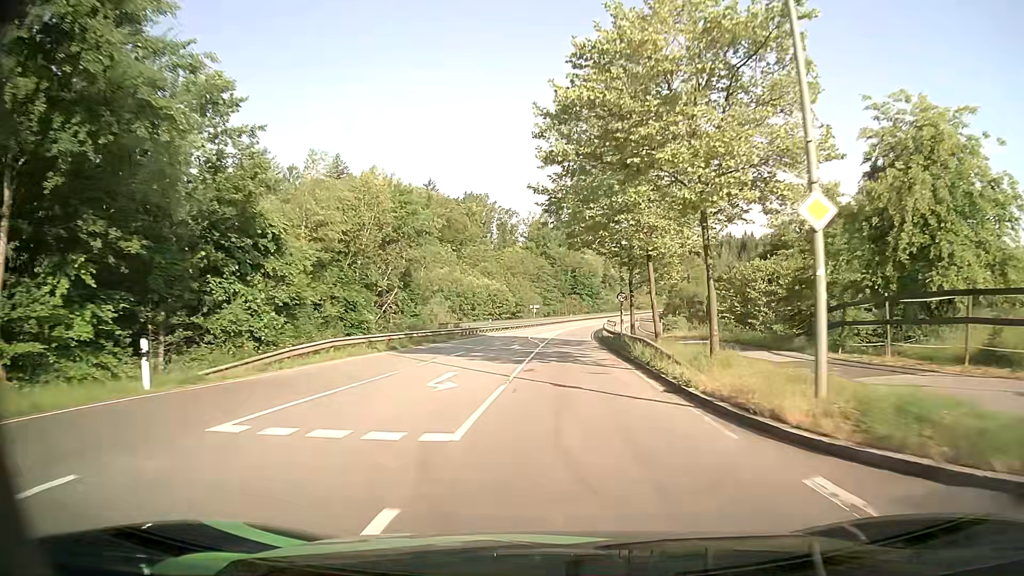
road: secondary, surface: asphalt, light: Day
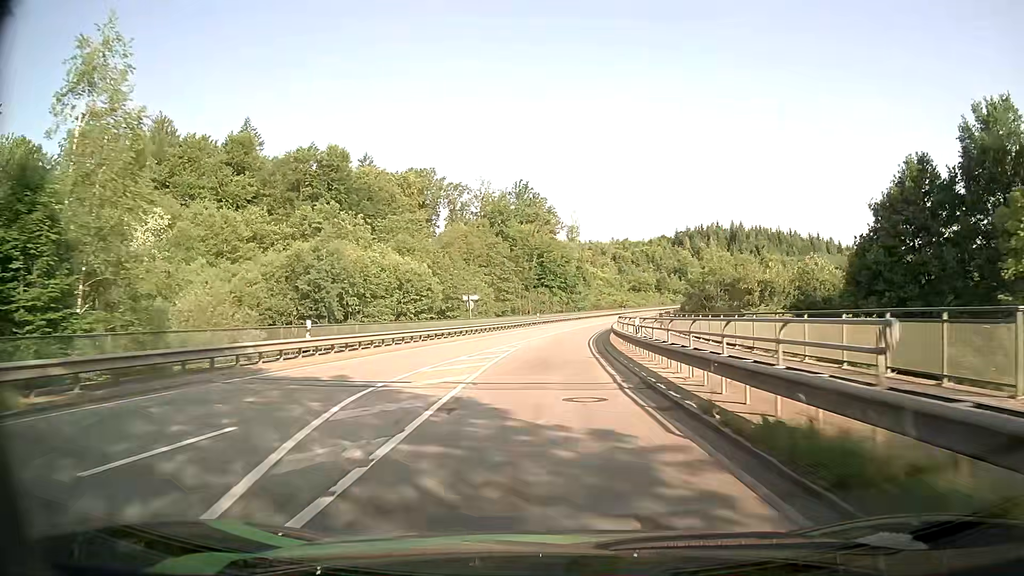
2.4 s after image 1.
(+1.2, +40.4) m; +3°
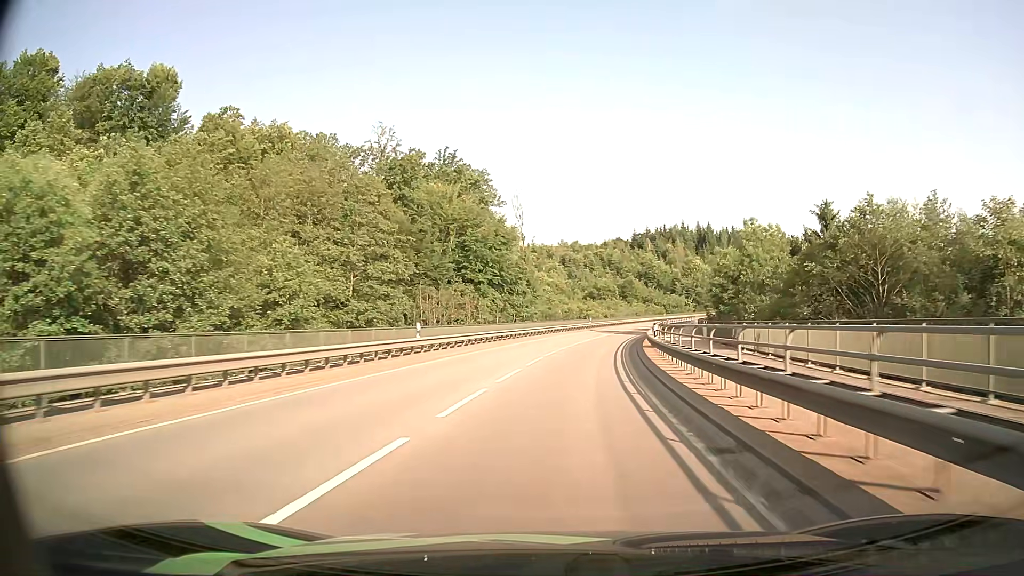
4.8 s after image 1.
(+1.2, +42.9) m; +5°
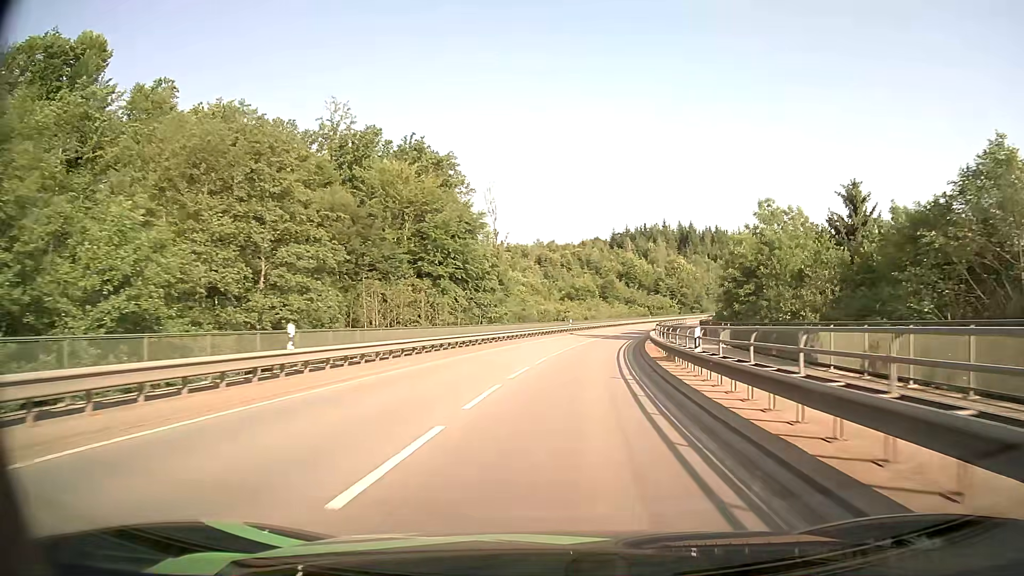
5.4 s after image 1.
(+0.2, +10.9) m; +2°
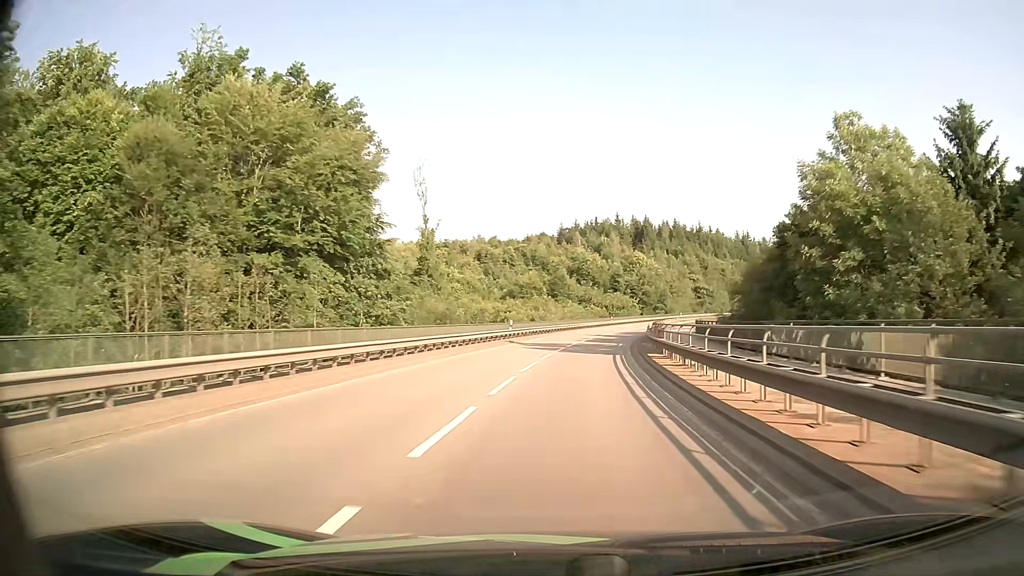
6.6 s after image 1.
(+0.8, +22.0) m; +4°
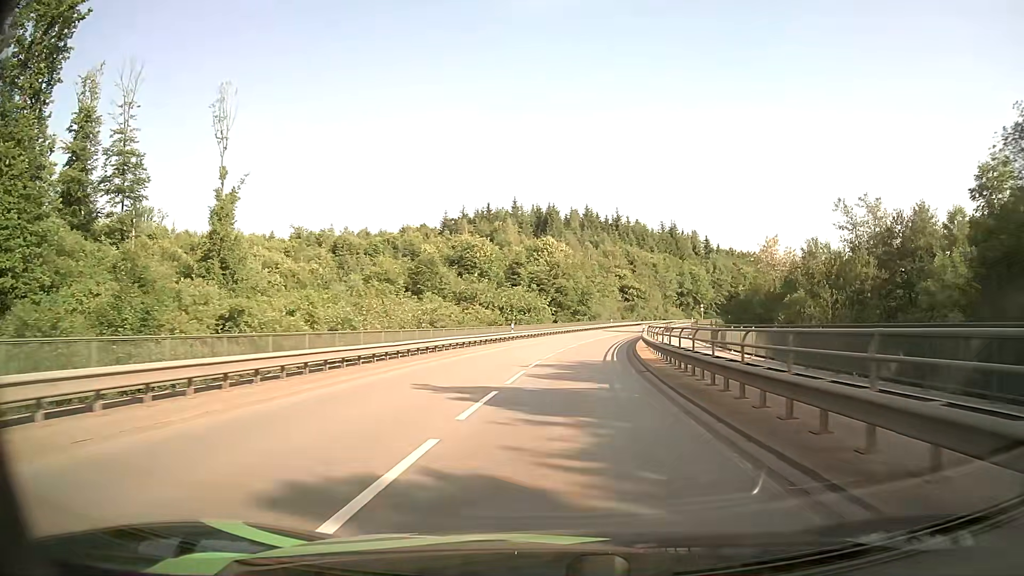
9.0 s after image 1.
(+3.6, +44.9) m; +9°
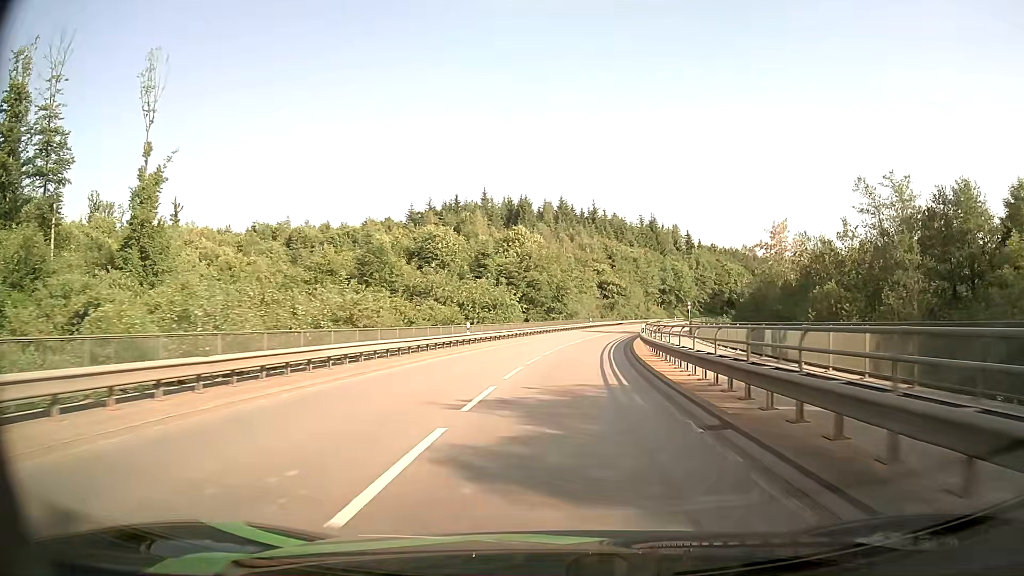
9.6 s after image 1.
(+0.2, +11.4) m; +2°
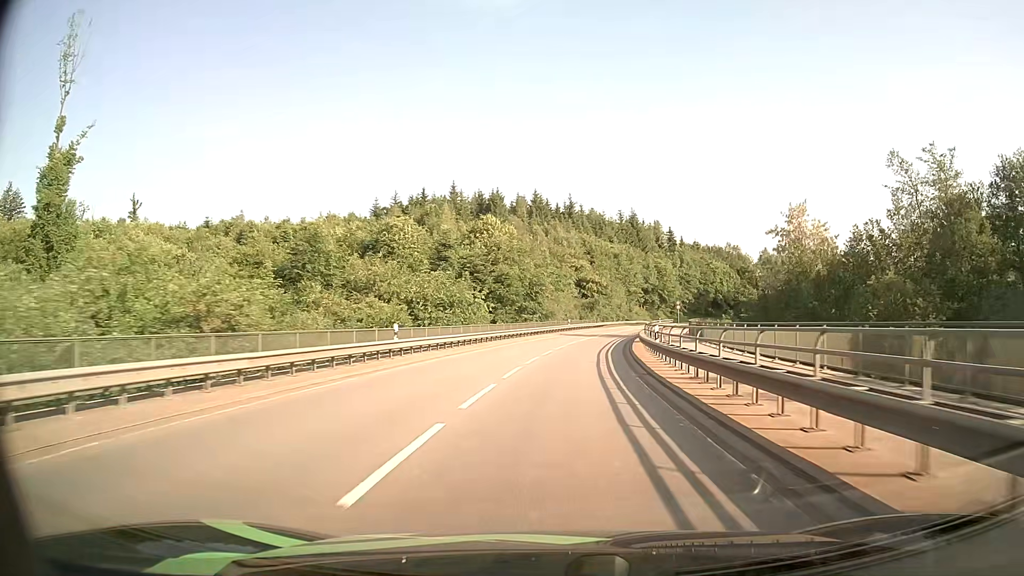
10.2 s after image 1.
(+0.2, +11.5) m; +2°
(0, +10) (+1, +20) (+1, +30) (+3, +40) (+4, +50) (+6, +60) (+8, +69) (+10, +79) (+13, +89) (+16, +98) m
